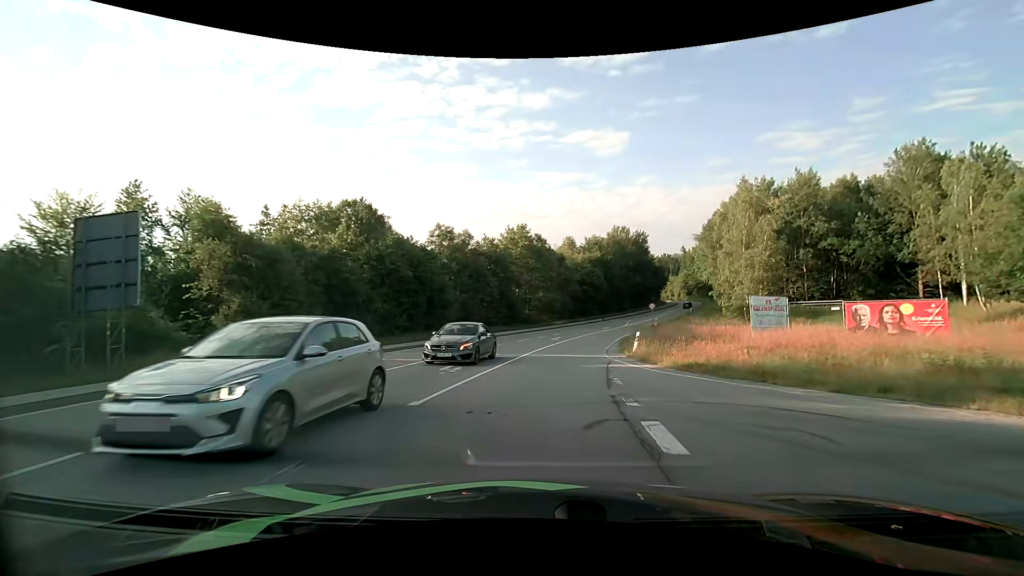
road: secondary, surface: asphalt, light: Day
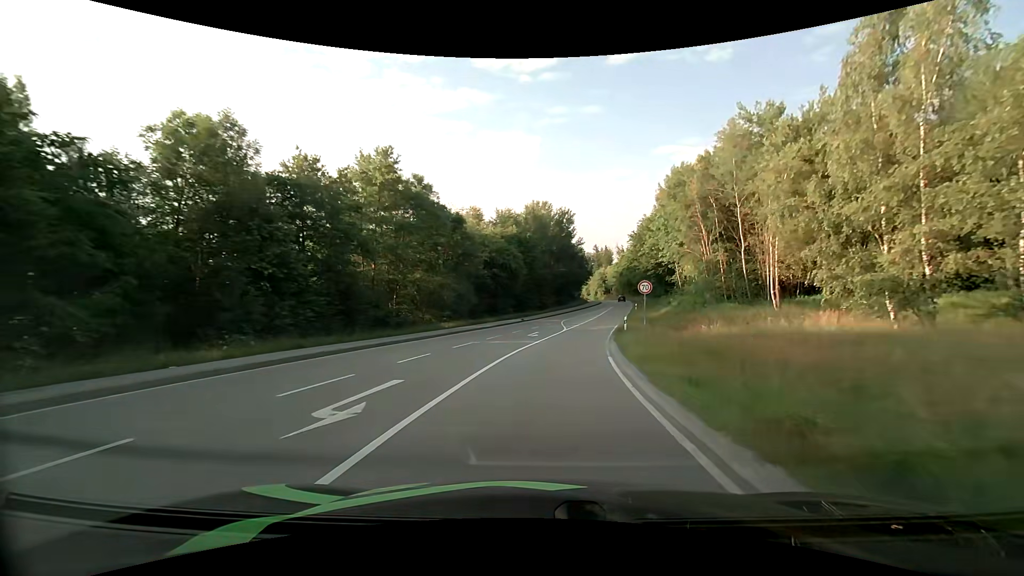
(+2.4, +30.4) m; +10°
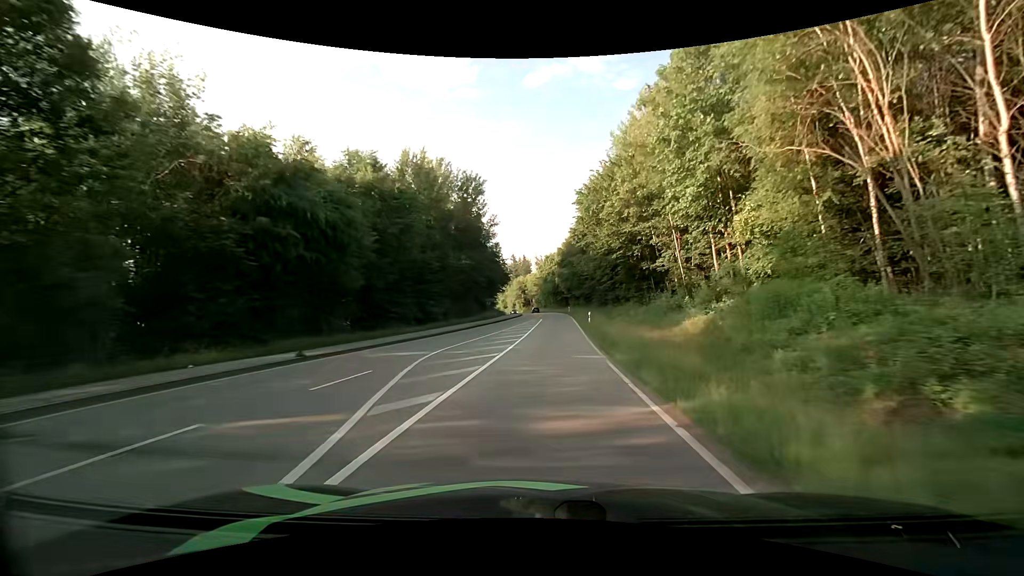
(+3.3, +34.3) m; +9°
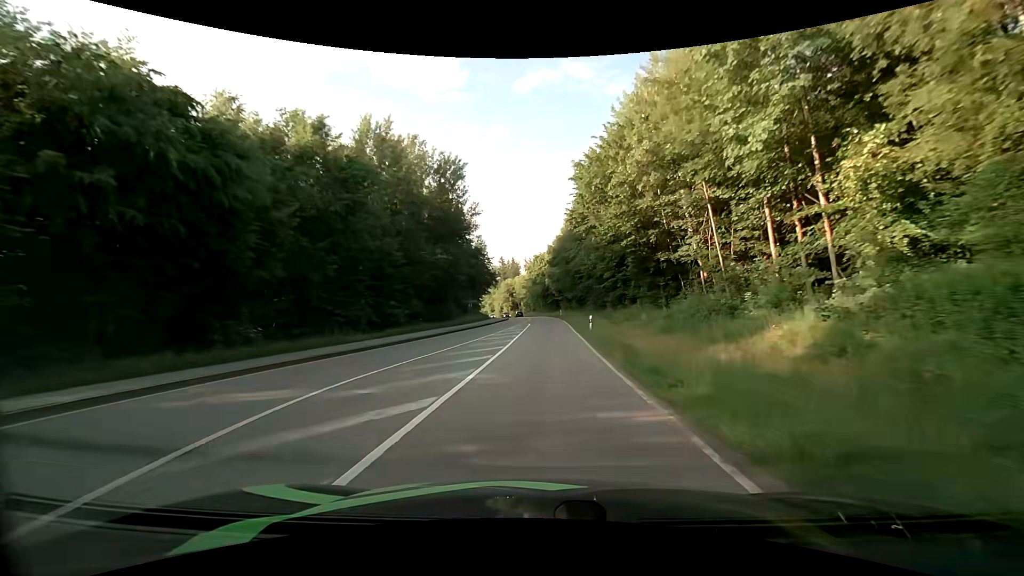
(+0.1, +9.1) m; +1°
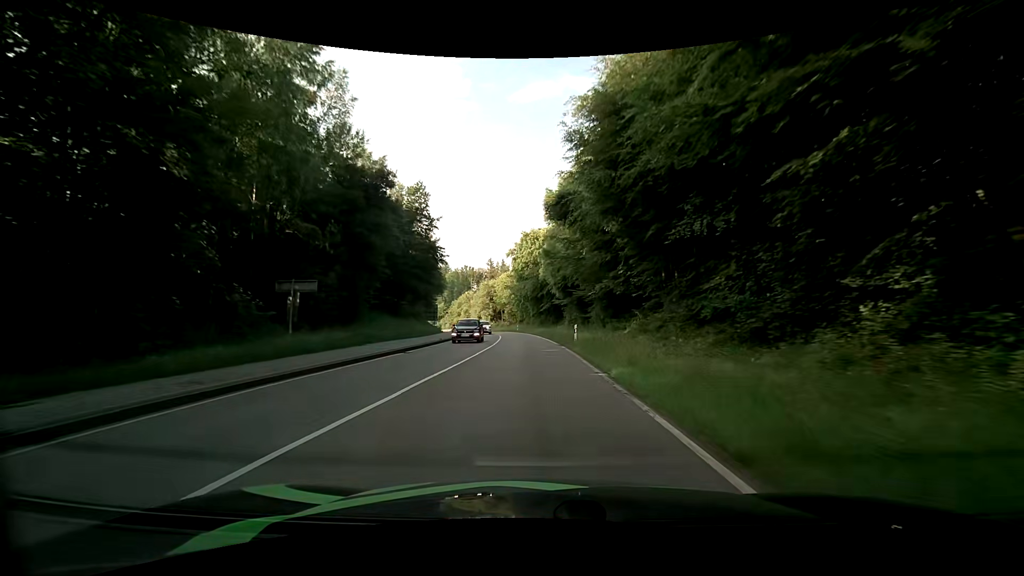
(+1.0, +46.7) m; +1°
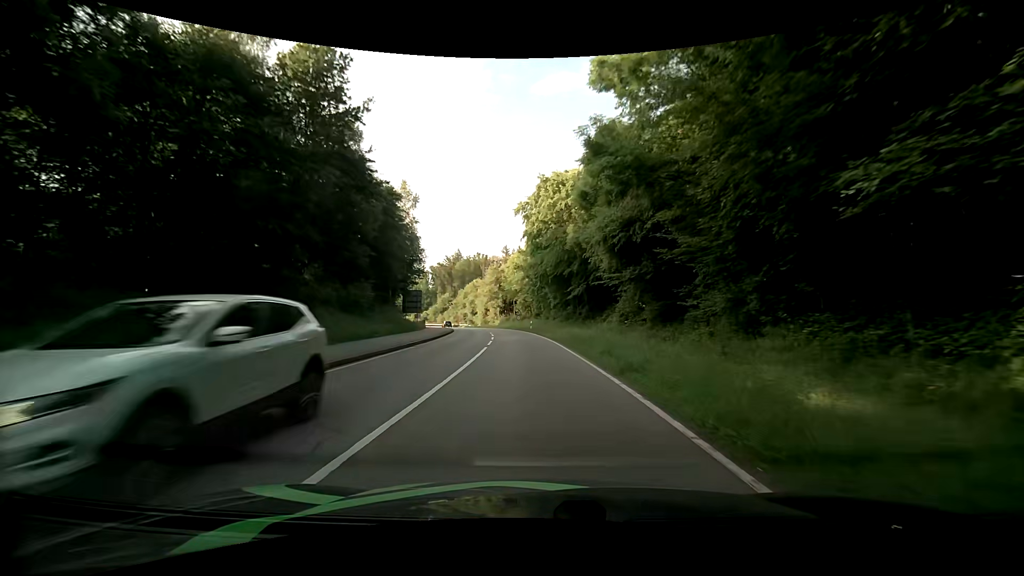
(-0.8, +25.9) m; -3°
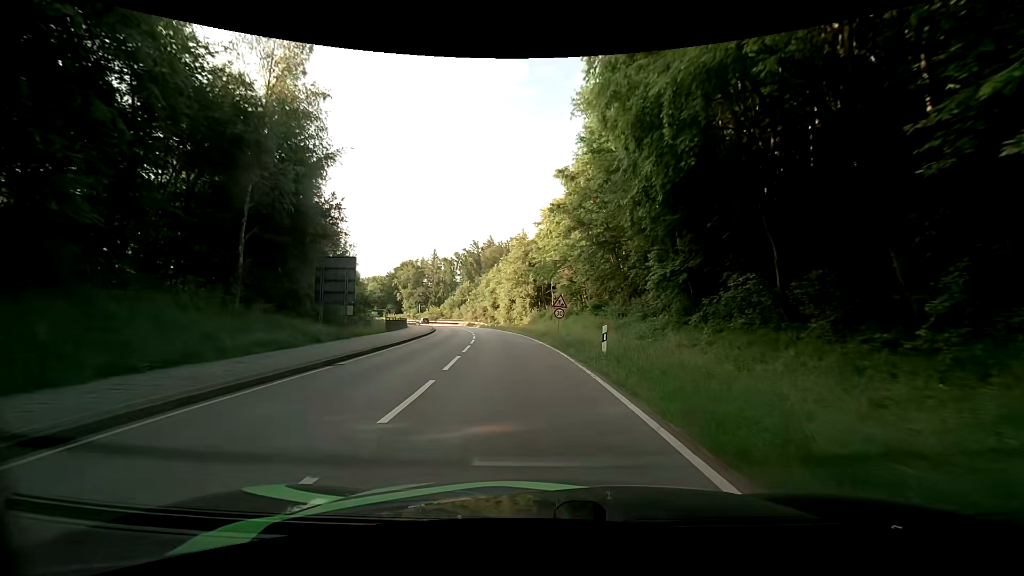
(-1.4, +35.2) m; -5°
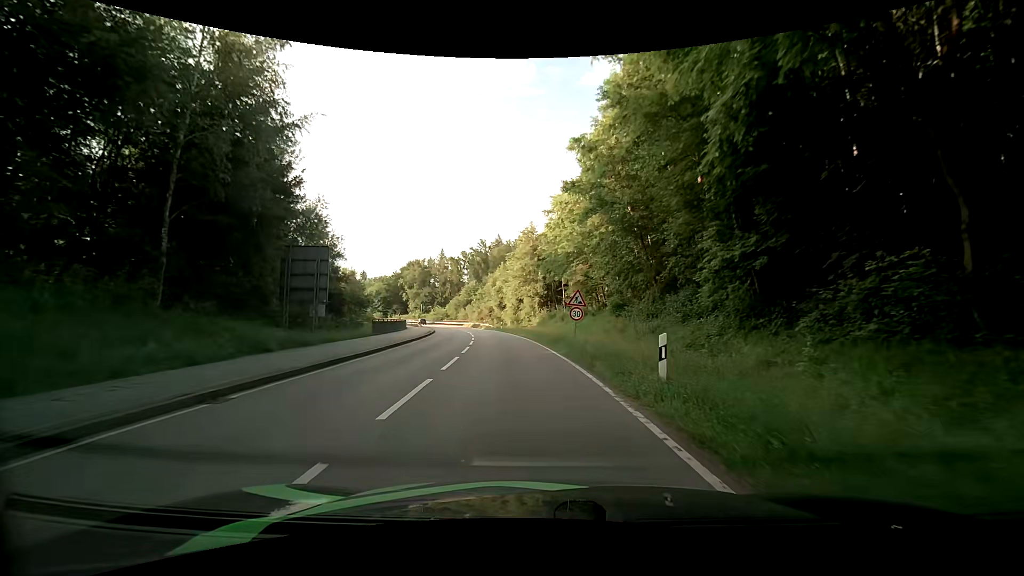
(0.0, +5.5) m; -1°
(0, +10) (-1, +20) (-2, +30) (-3, +40) (-5, +50) (-7, +60) (-9, +69) (-11, +79) (-14, +89) (-17, +98) m
